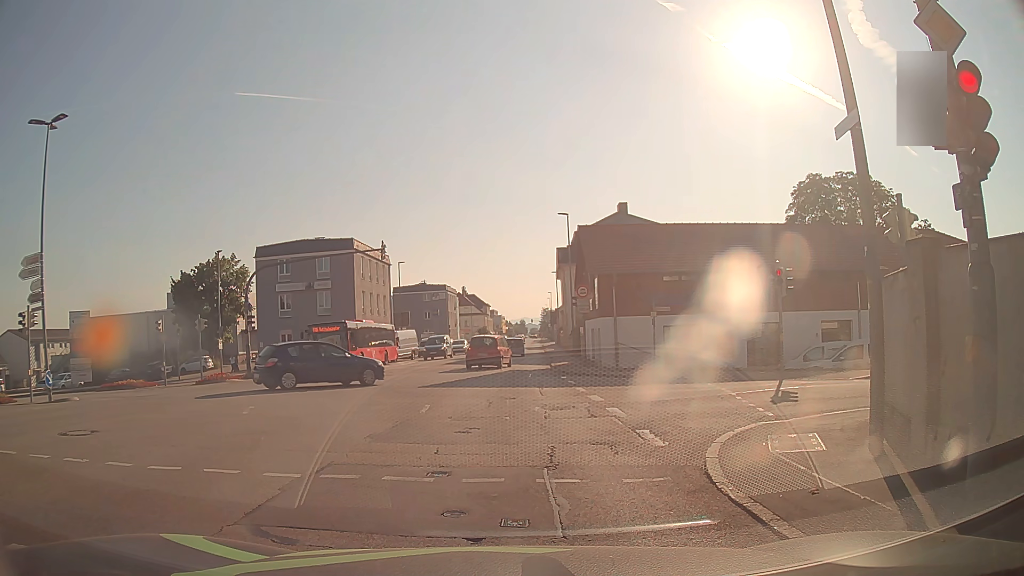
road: tertiary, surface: asphalt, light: Day
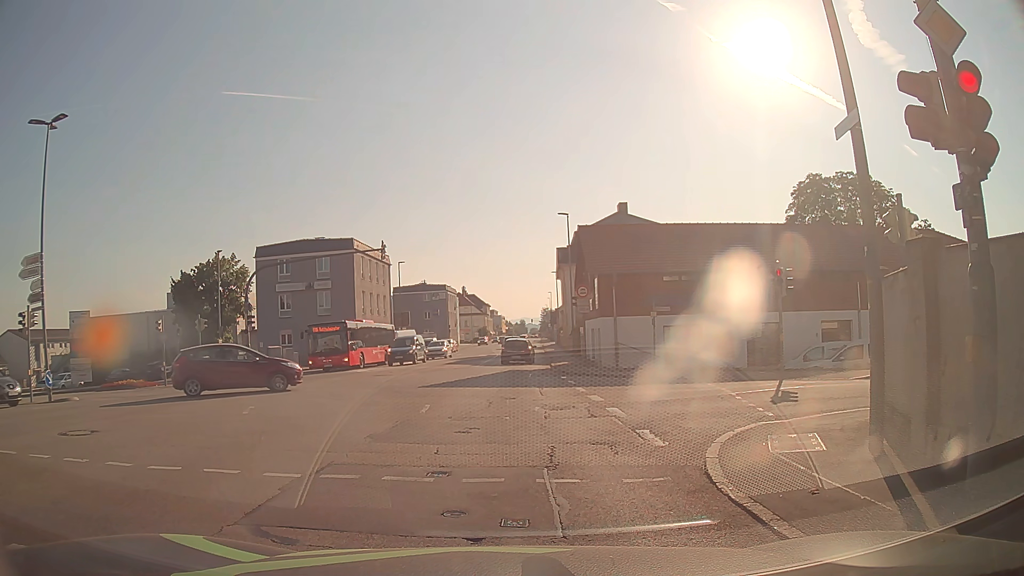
(0.0, 0.0) m; 0°
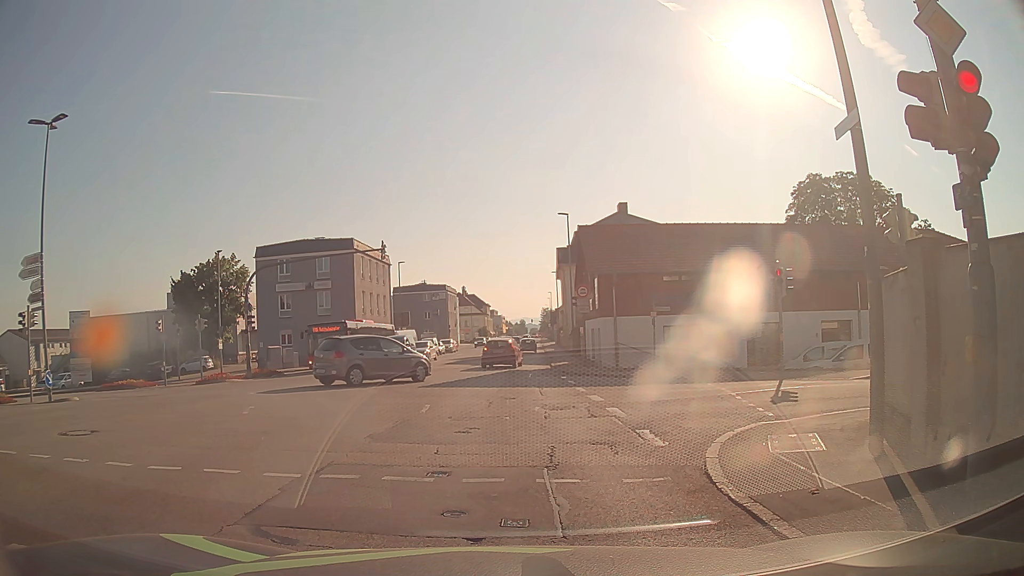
(0.0, 0.0) m; 0°
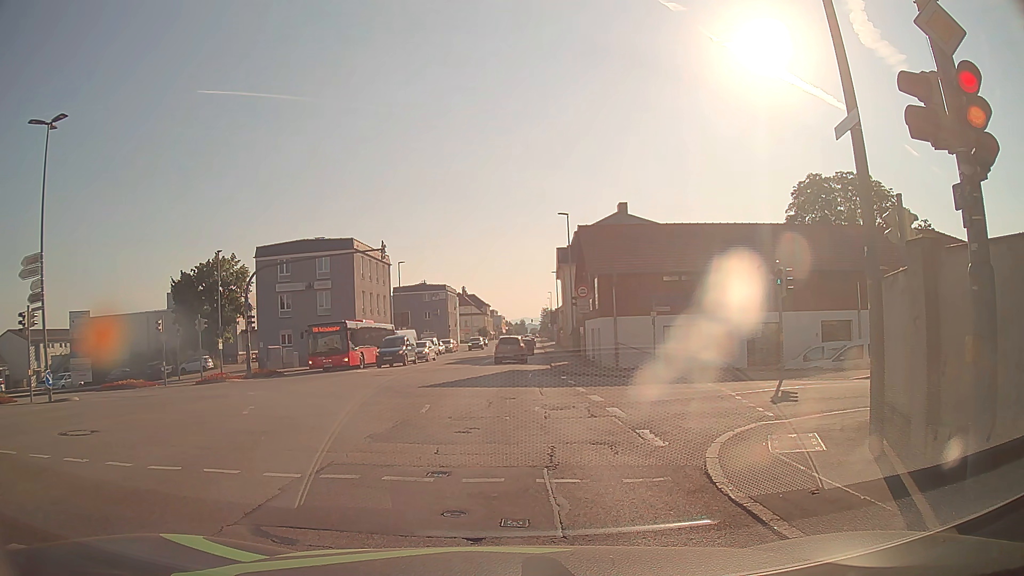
(0.0, 0.0) m; 0°
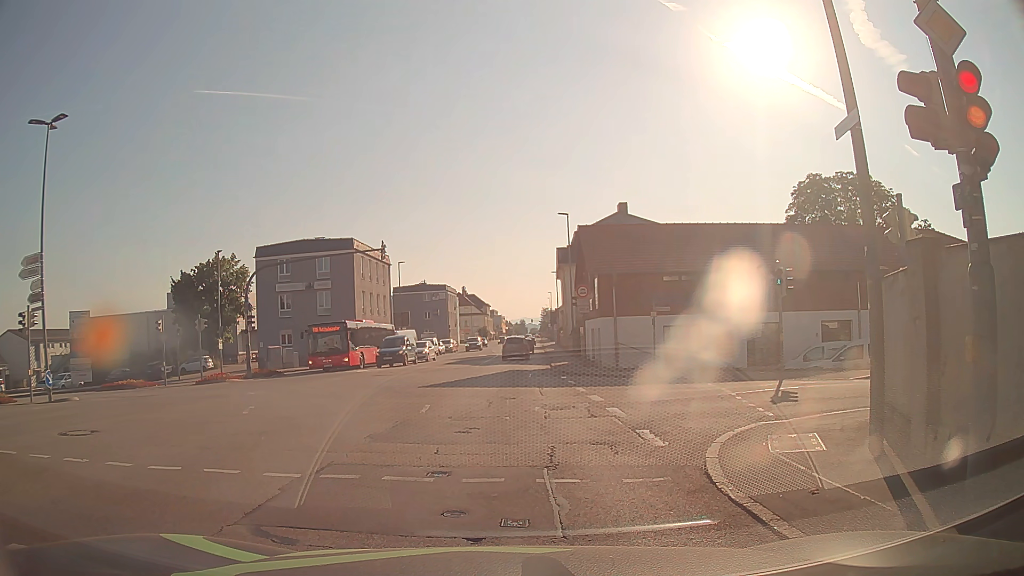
(0.0, 0.0) m; 0°
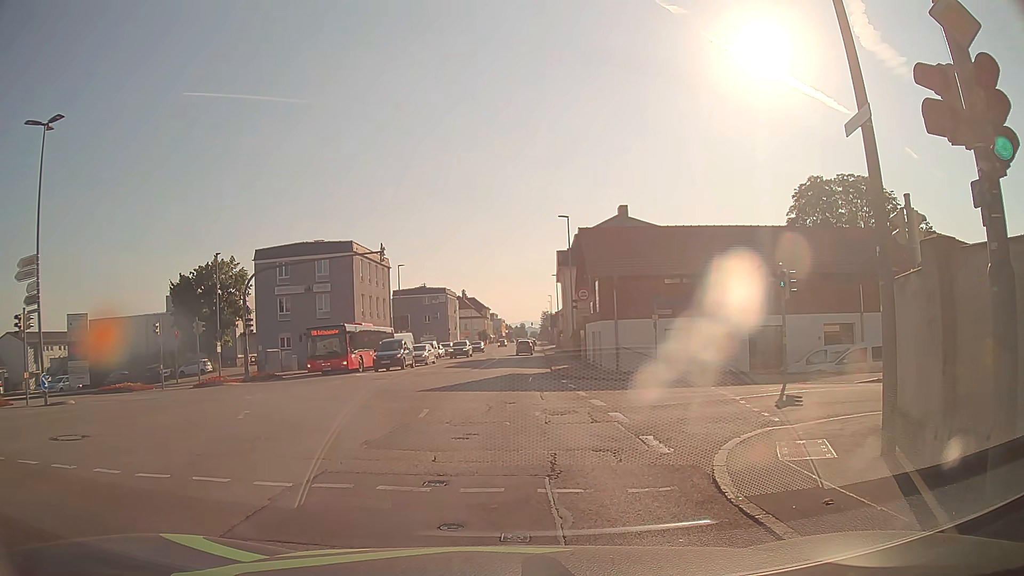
(0.0, +0.3) m; 0°
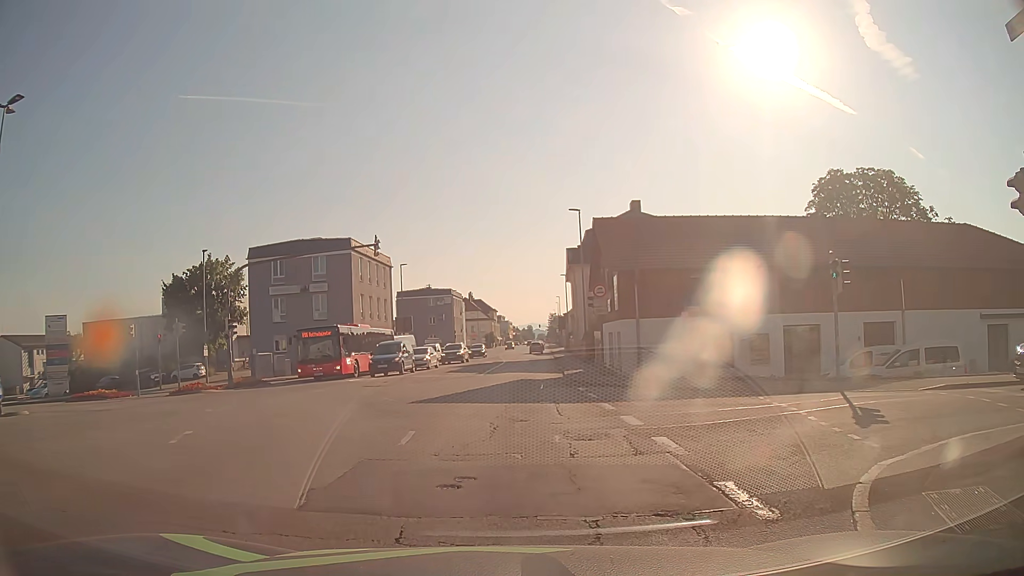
(+0.1, +3.4) m; +2°
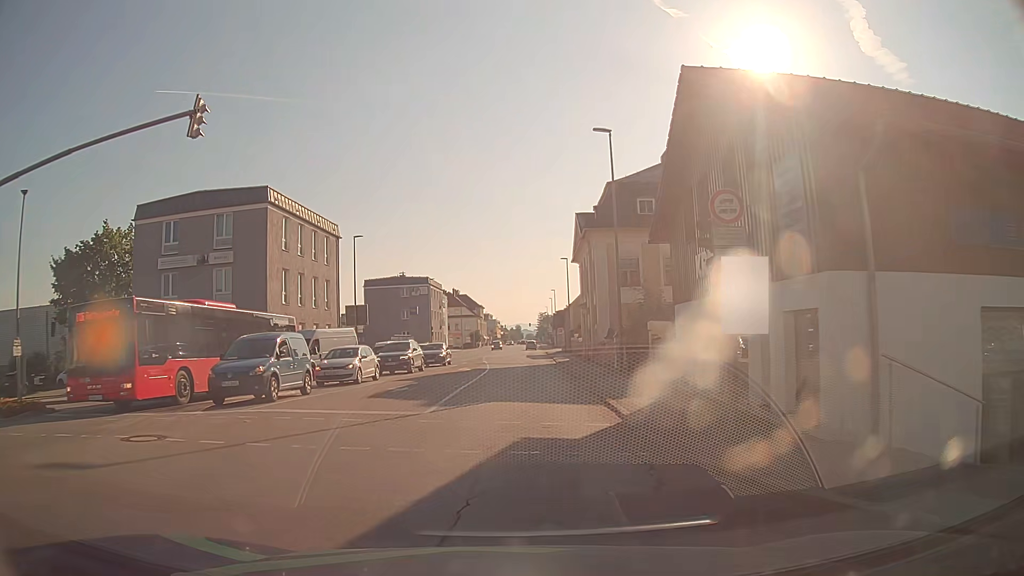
(+0.2, +18.3) m; +1°
(0, +10) (0, +20) (+1, +30) (+1, +40) (+1, +50) (+1, +60) (+1, +70) (0, +80) (+1, +90) (+1, +100) m
